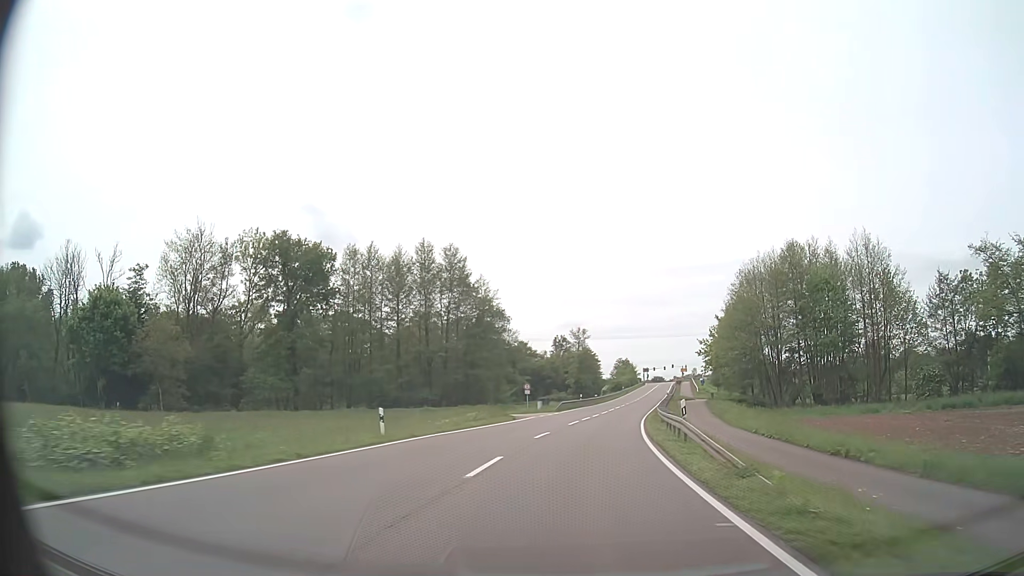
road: secondary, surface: asphalt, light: Day
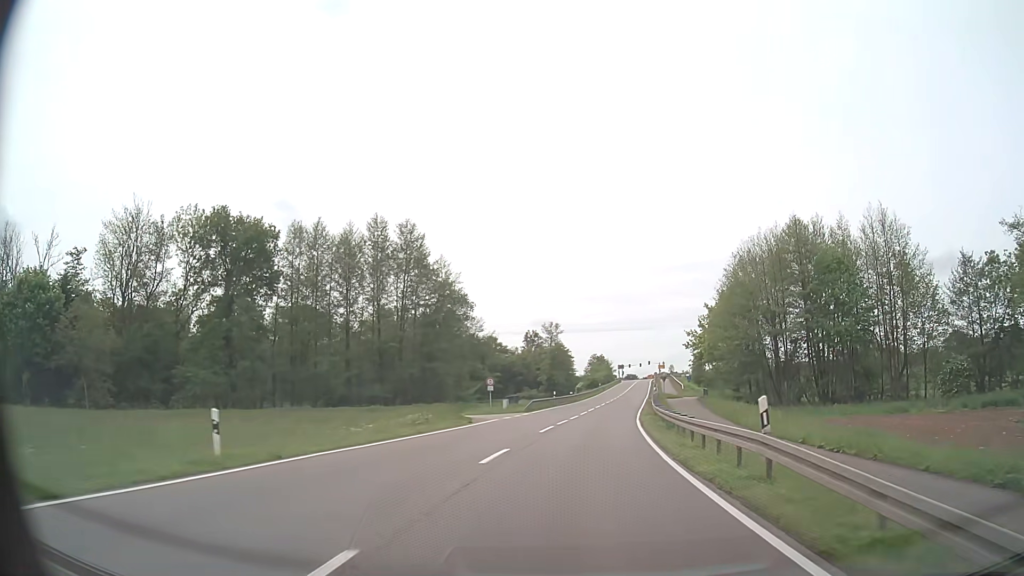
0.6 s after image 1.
(+0.2, +9.9) m; +2°
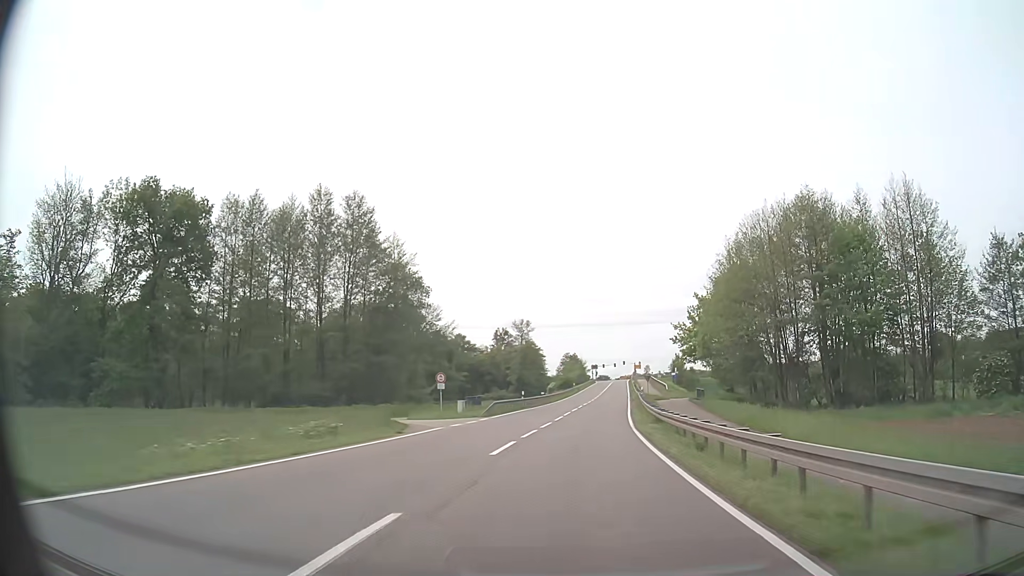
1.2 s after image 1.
(+0.2, +9.9) m; +2°
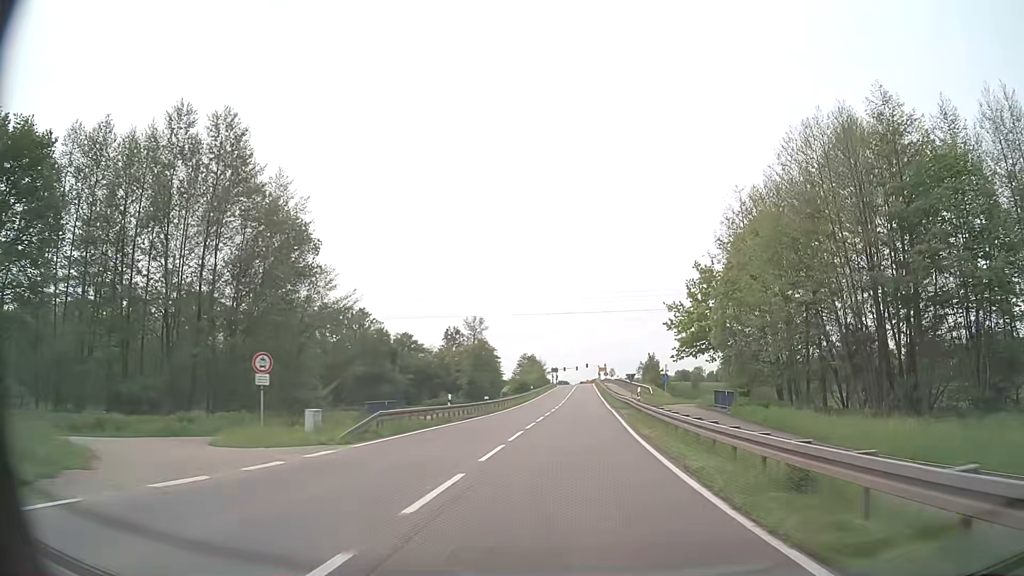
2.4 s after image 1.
(+0.6, +19.8) m; +3°
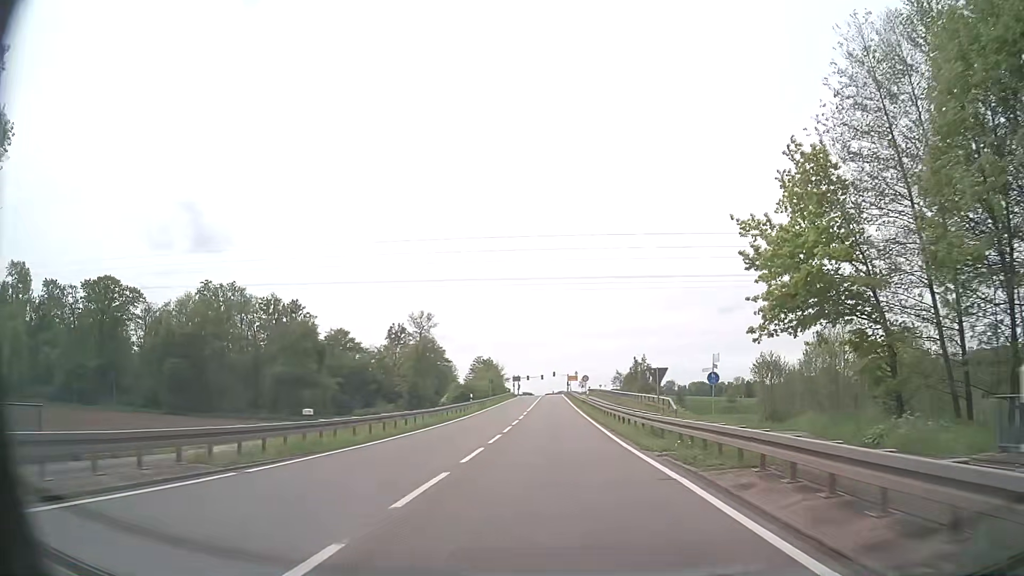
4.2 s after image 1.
(+1.0, +29.5) m; +3°
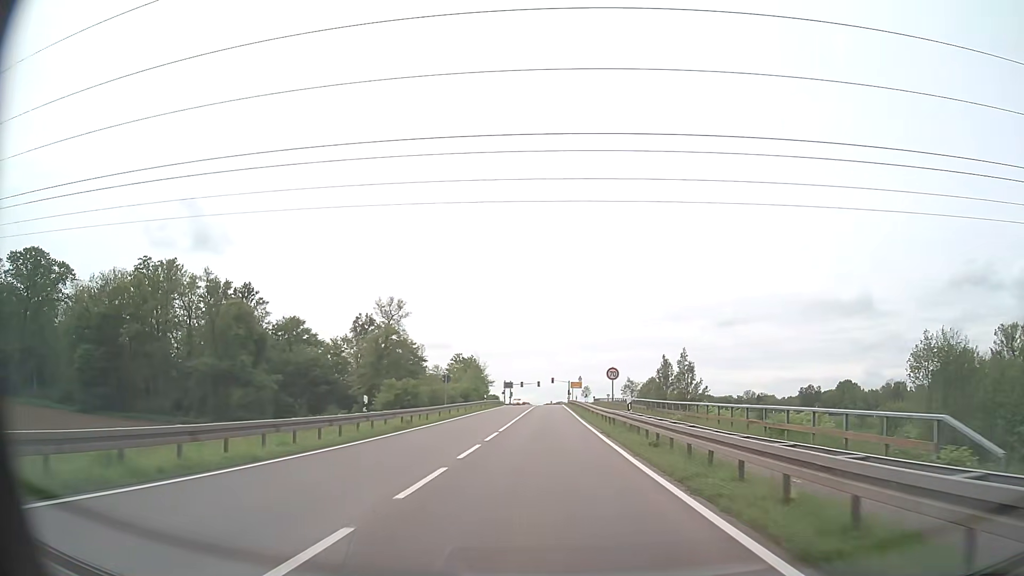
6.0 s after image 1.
(+0.3, +29.3) m; 0°
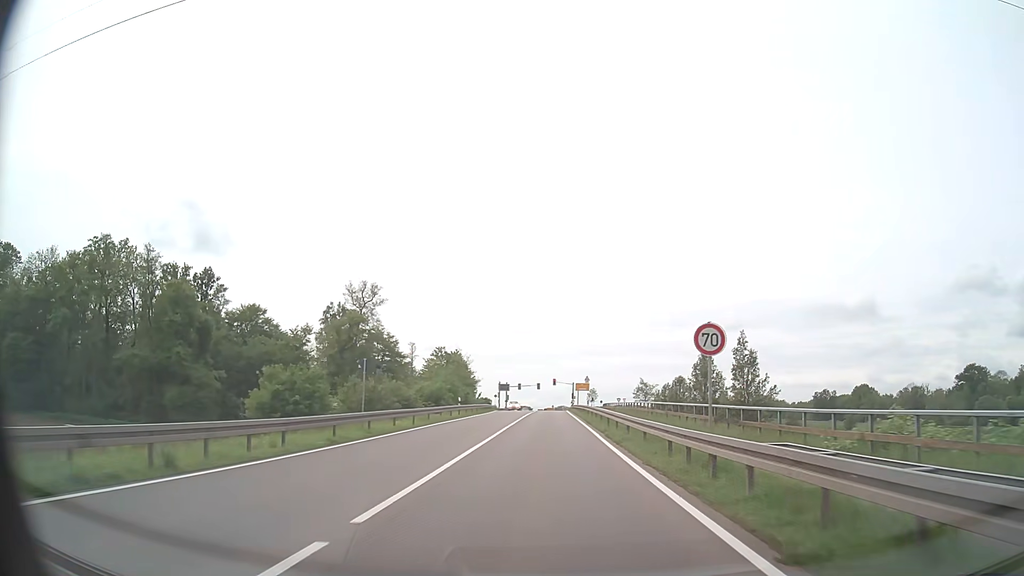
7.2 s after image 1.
(0.0, +19.5) m; 0°
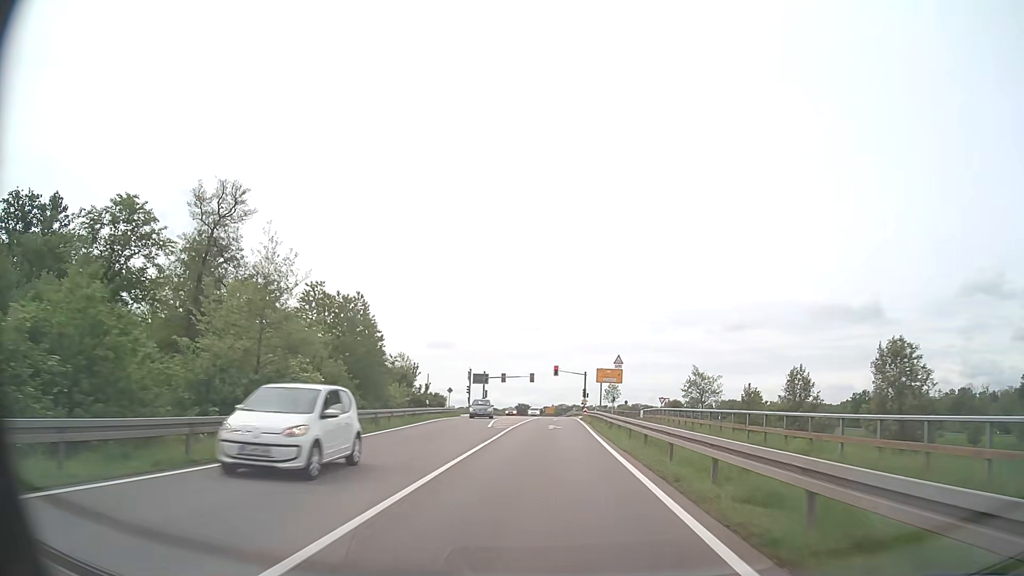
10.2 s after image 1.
(-0.1, +48.5) m; 0°
(0, +10) (0, +20) (0, +30) (0, +40) (0, +50) (0, +60) (0, +70) (0, +80) (0, +90) (0, +100) m
